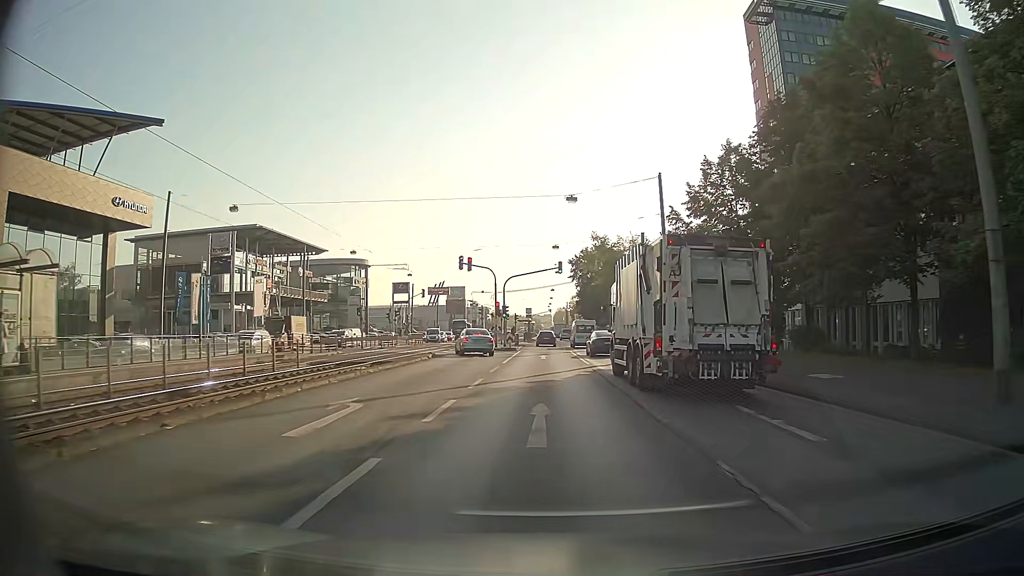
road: primary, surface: asphalt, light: Day
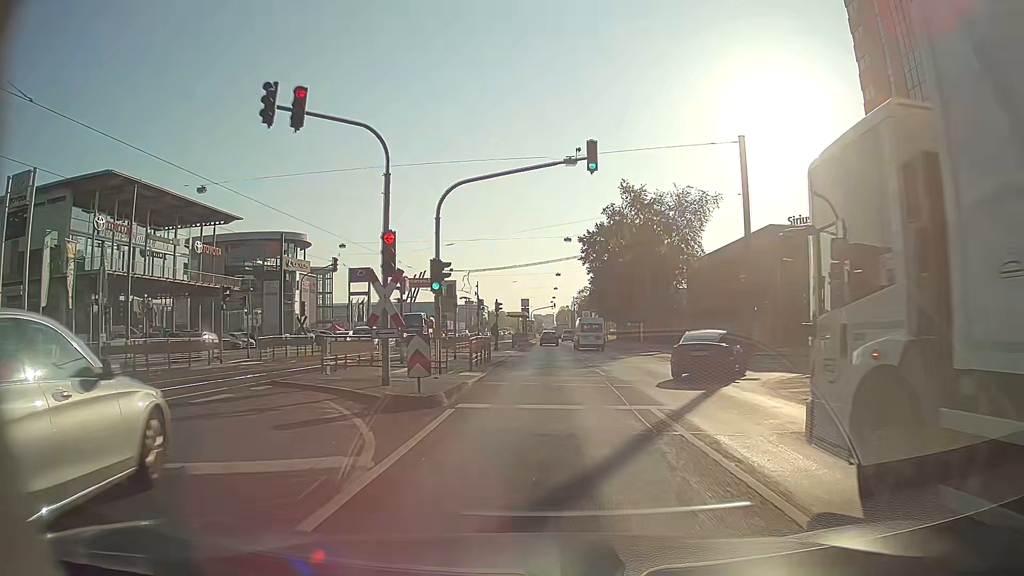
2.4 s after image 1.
(+0.1, +34.1) m; 0°
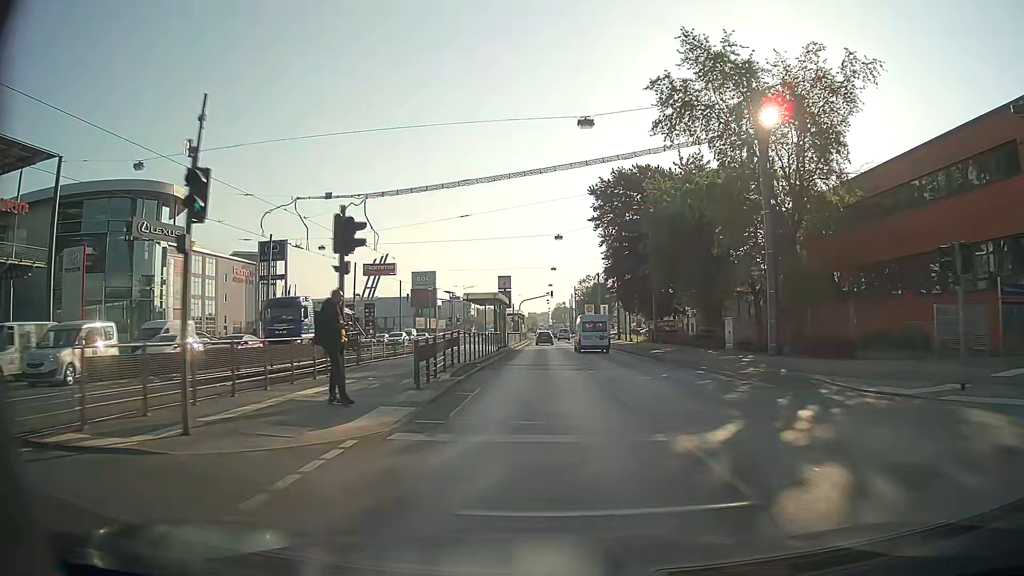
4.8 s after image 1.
(+0.5, +34.5) m; +1°
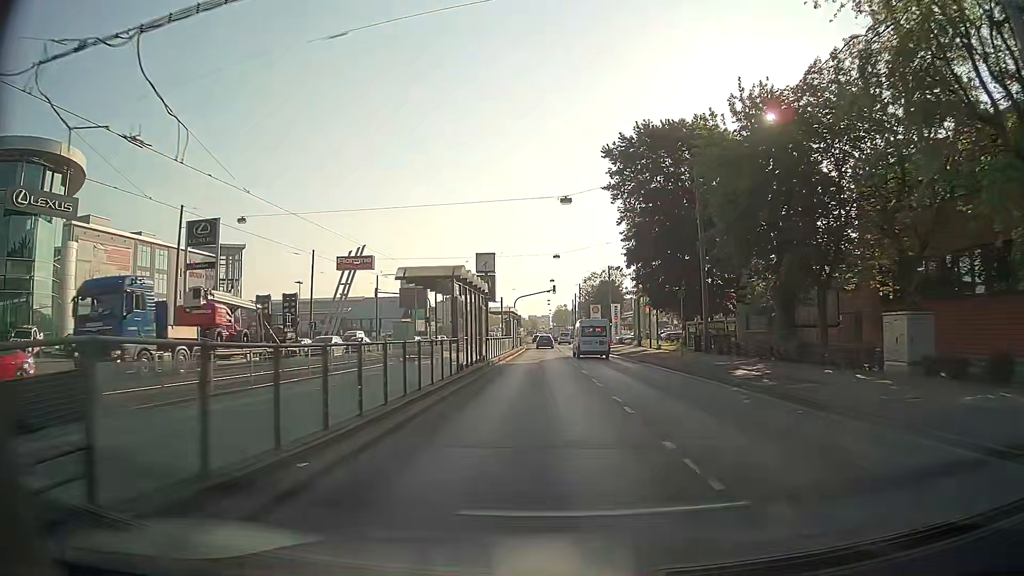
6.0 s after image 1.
(0.0, +17.3) m; 0°
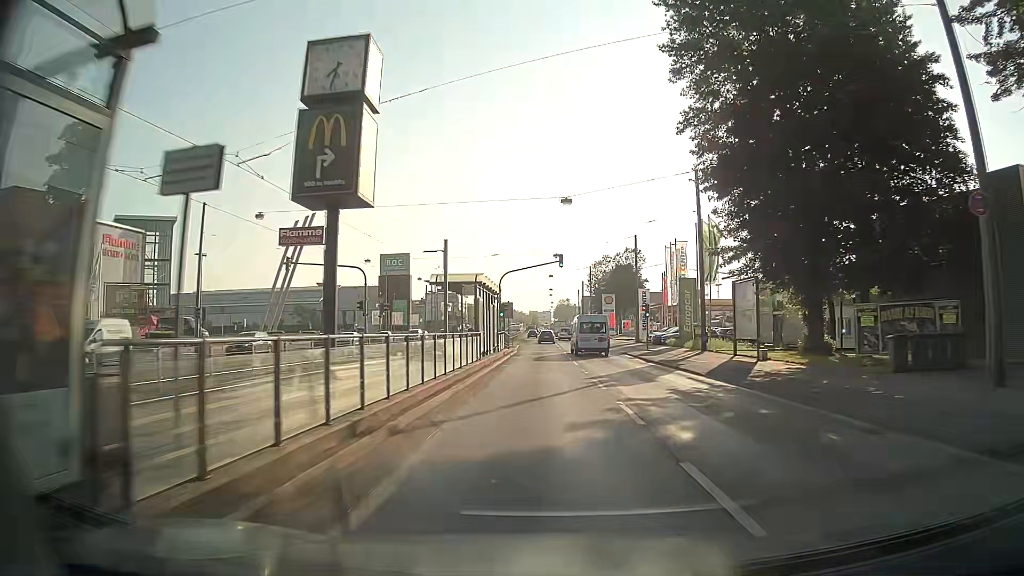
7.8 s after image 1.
(+0.1, +26.0) m; 0°
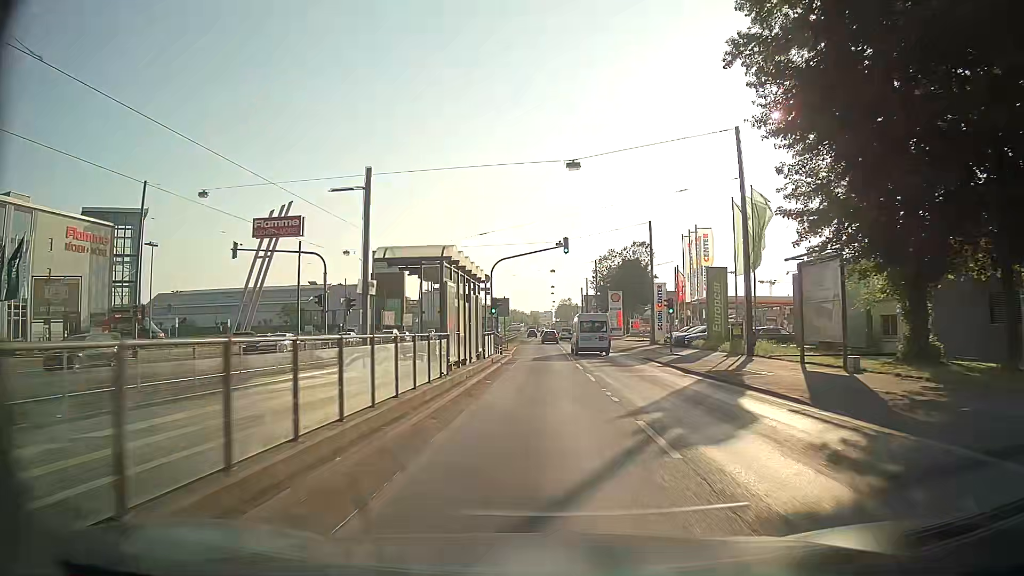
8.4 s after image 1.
(-0.1, +8.7) m; -1°
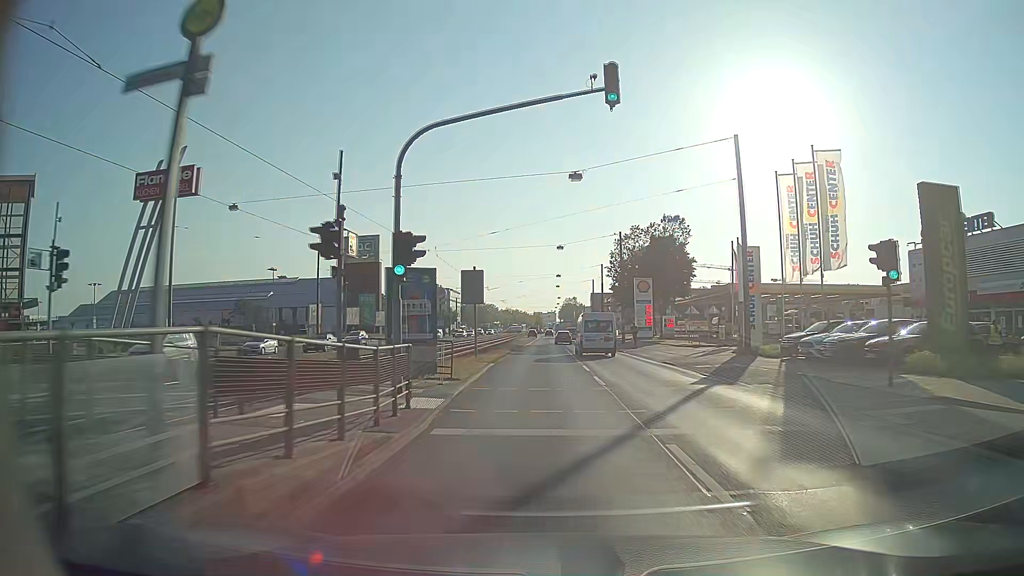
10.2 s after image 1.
(-0.1, +26.3) m; 0°
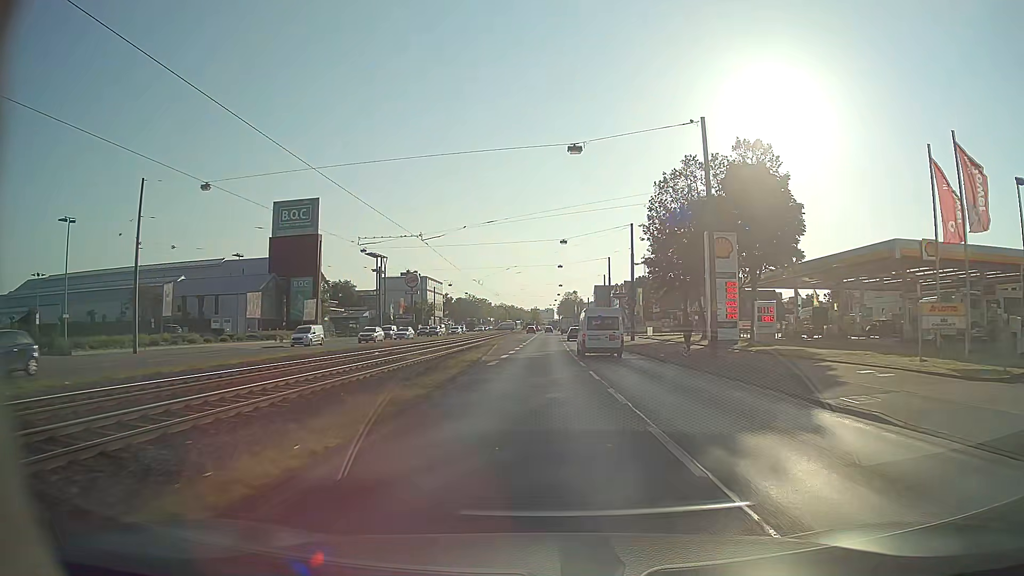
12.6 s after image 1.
(0.0, +35.3) m; 0°
(0, +10) (0, +20) (0, +30) (0, +40) (0, +50) (0, +60) (+1, +70) (+1, +80) (+1, +90) (+1, +100) m
